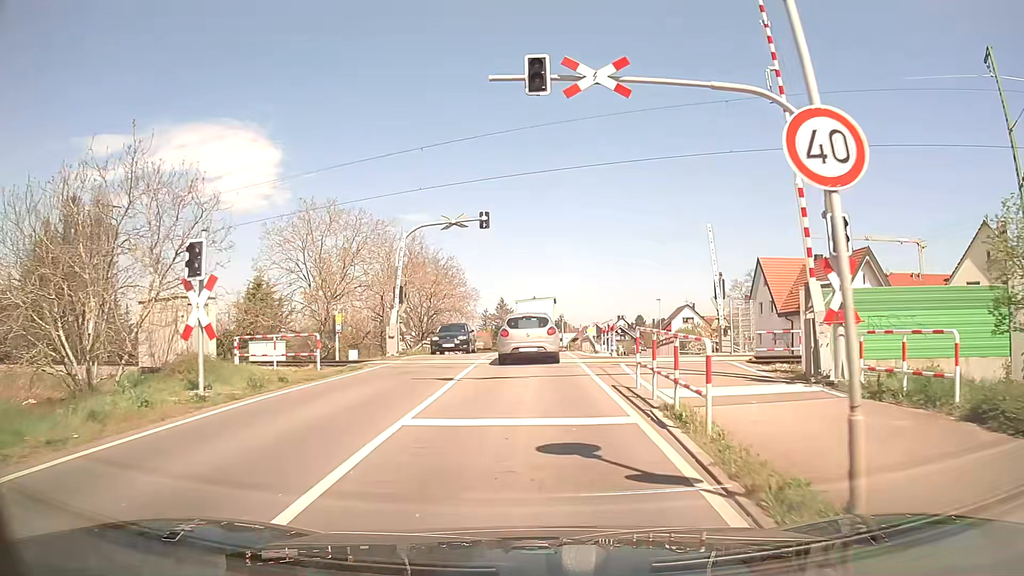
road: secondary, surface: asphalt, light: Day
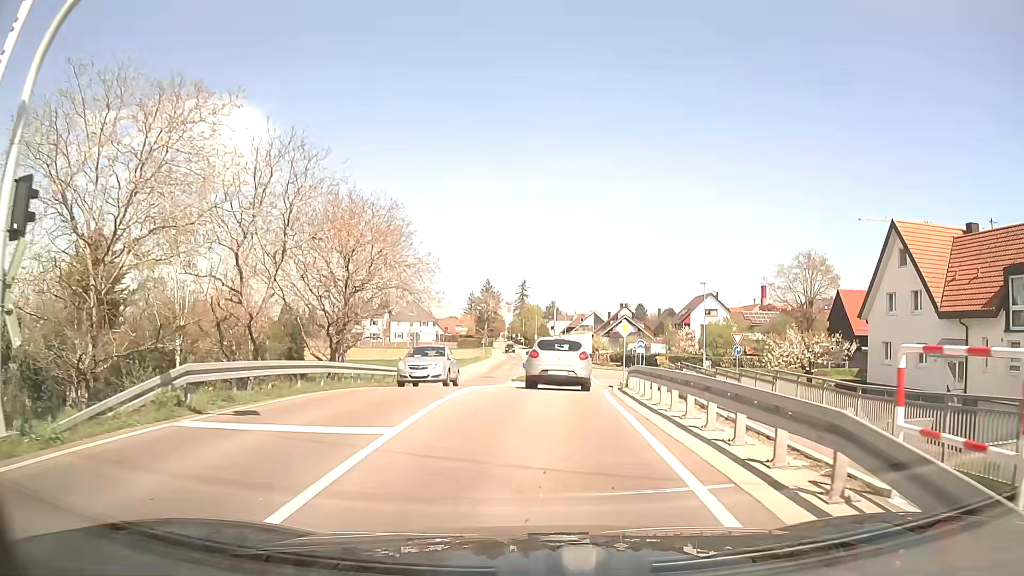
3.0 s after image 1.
(+0.1, +23.9) m; +1°
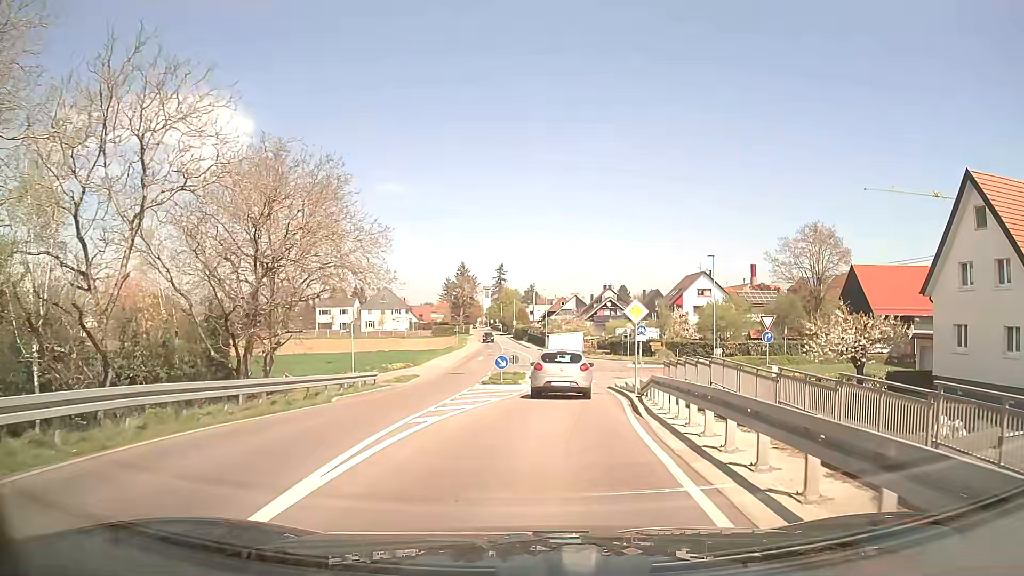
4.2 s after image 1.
(+0.2, +9.1) m; +2°
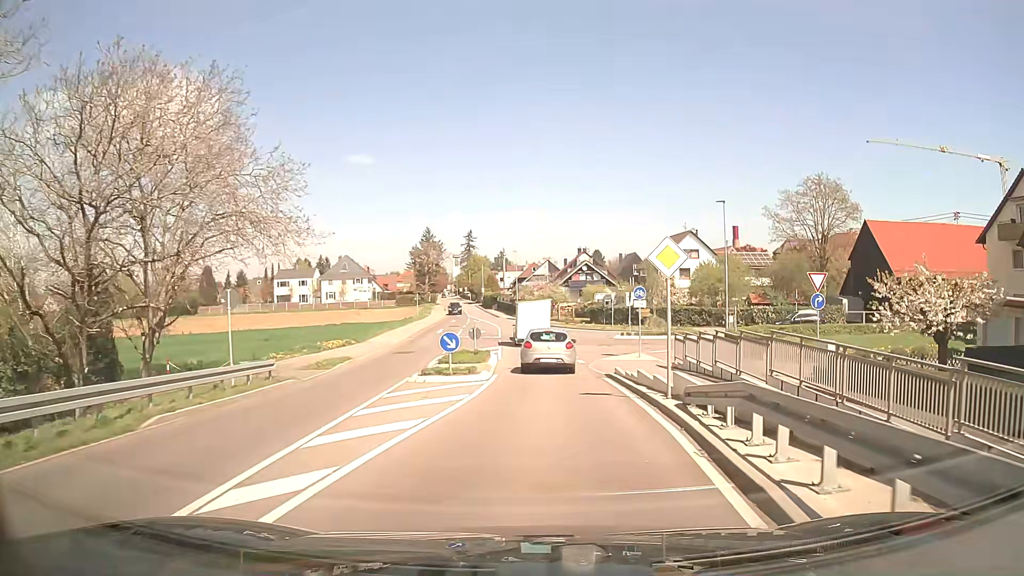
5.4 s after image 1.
(+0.1, +9.5) m; +2°
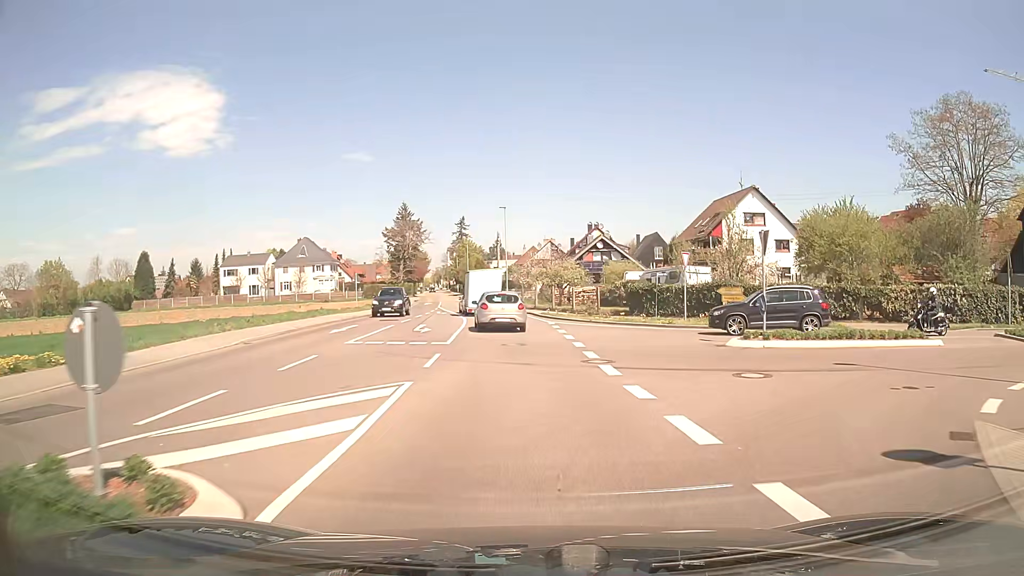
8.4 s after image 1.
(+0.2, +28.2) m; 0°
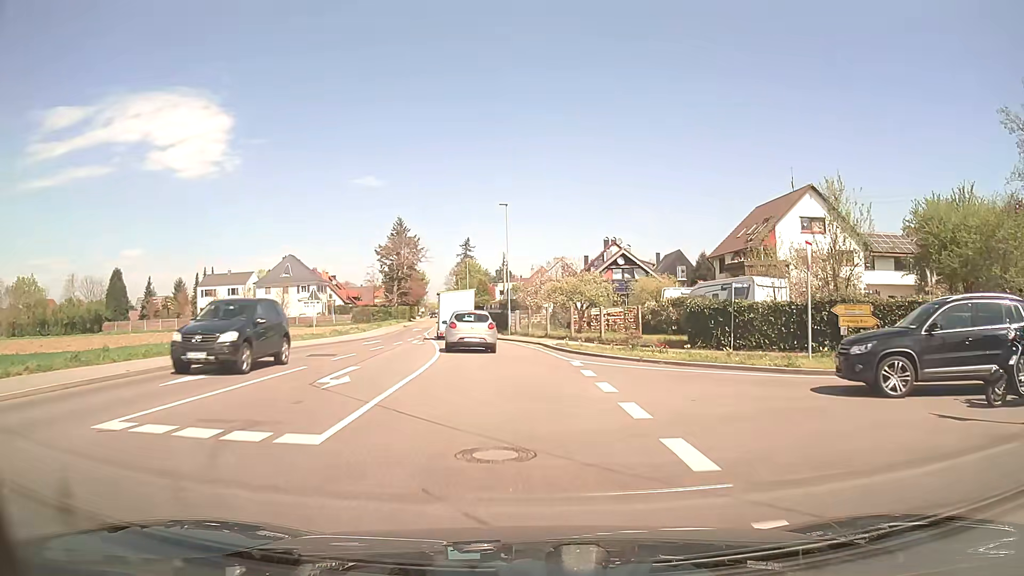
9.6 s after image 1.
(0.0, +12.8) m; 0°
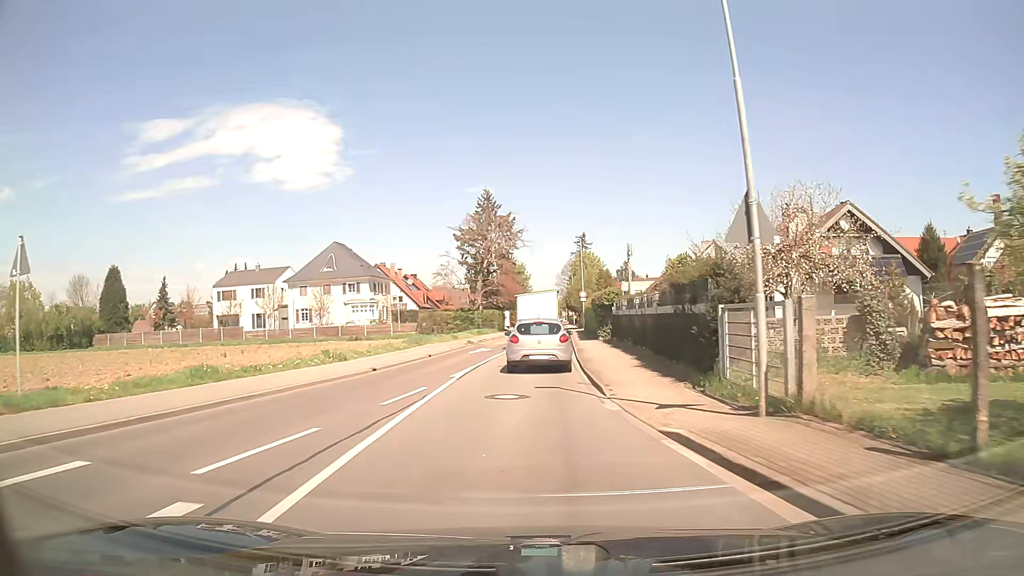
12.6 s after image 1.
(-2.5, +32.5) m; -10°
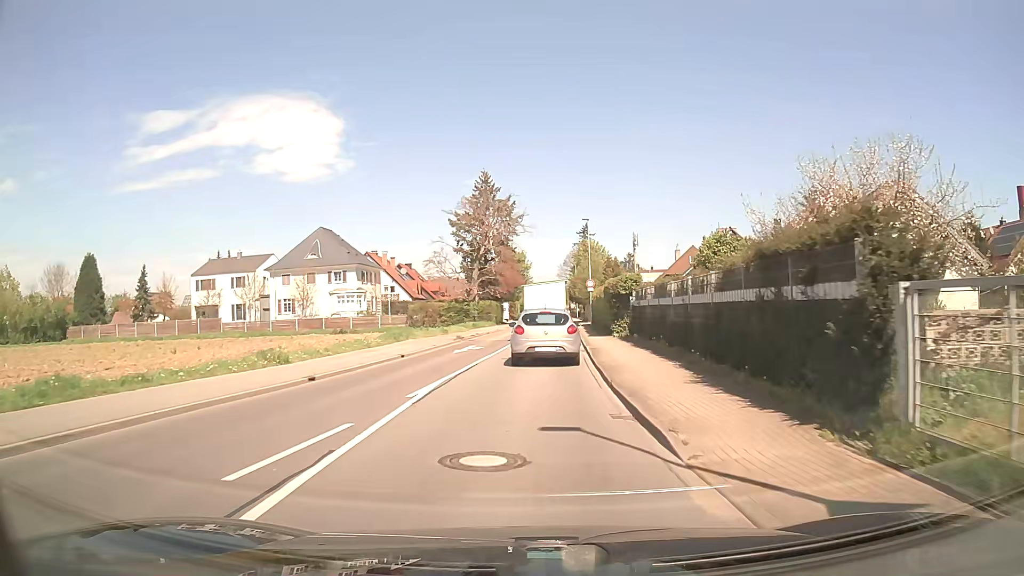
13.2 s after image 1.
(0.0, +6.3) m; 0°
